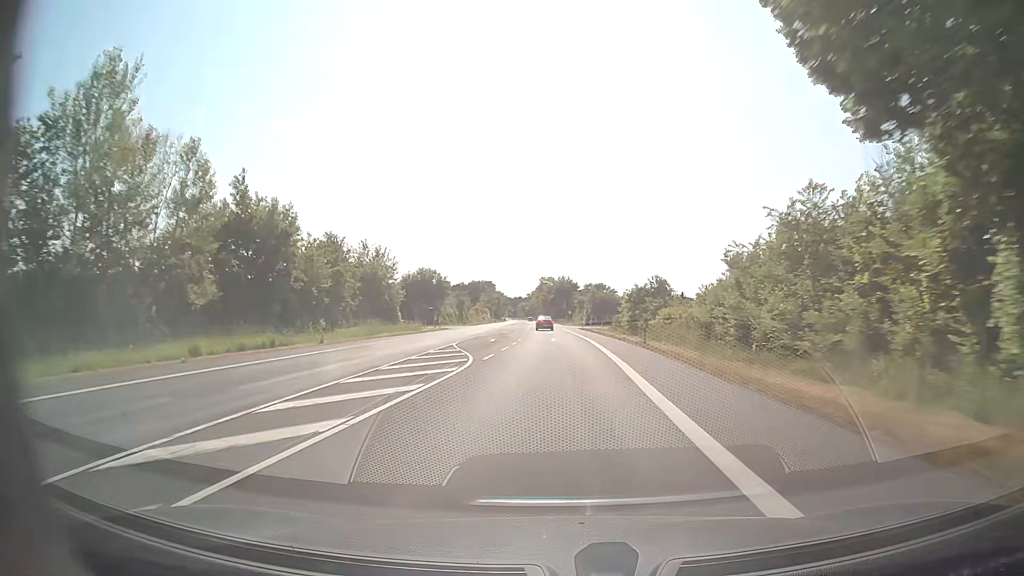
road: secondary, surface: asphalt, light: Day
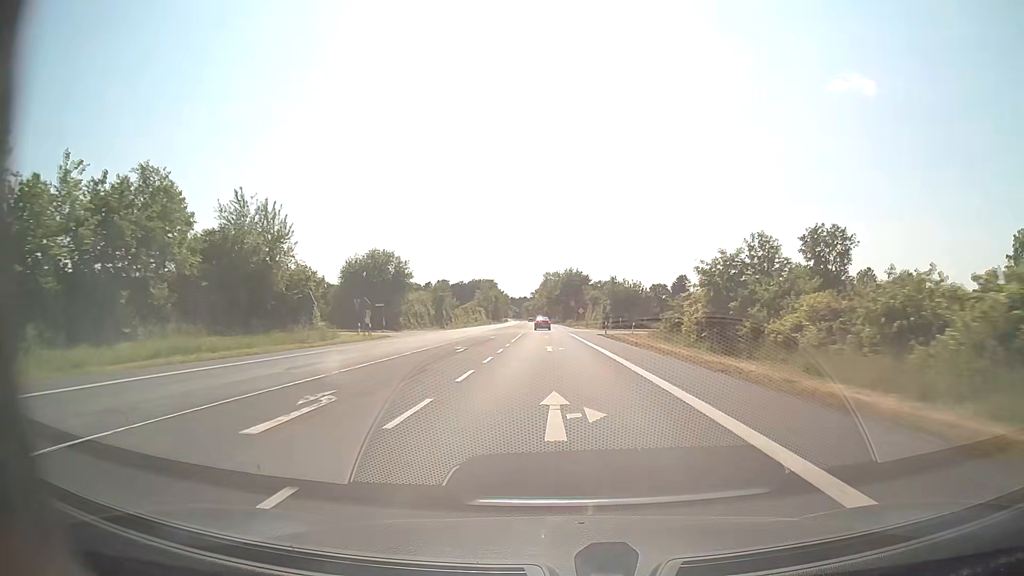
(-0.1, +31.5) m; -1°
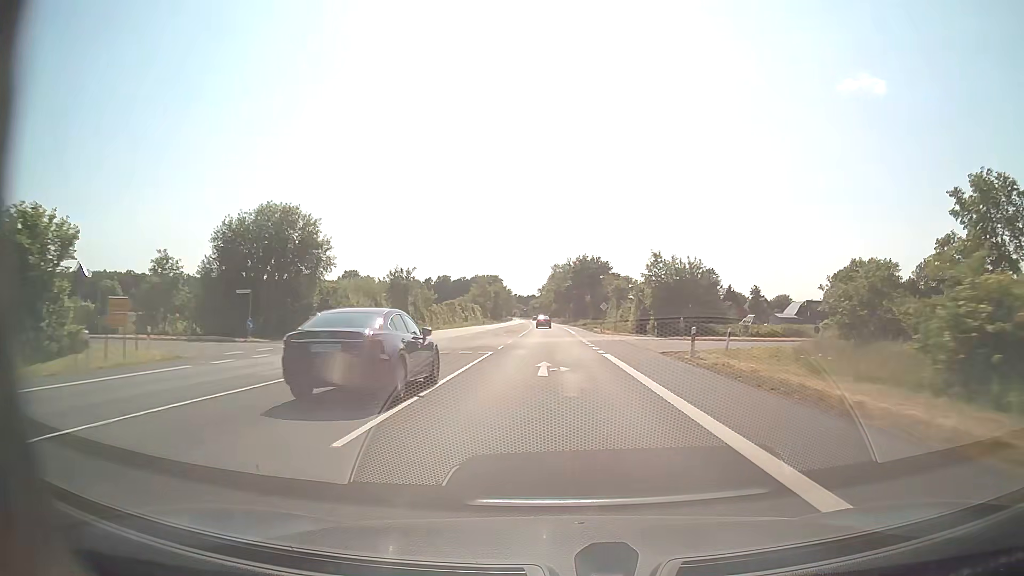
(-0.2, +31.6) m; -1°
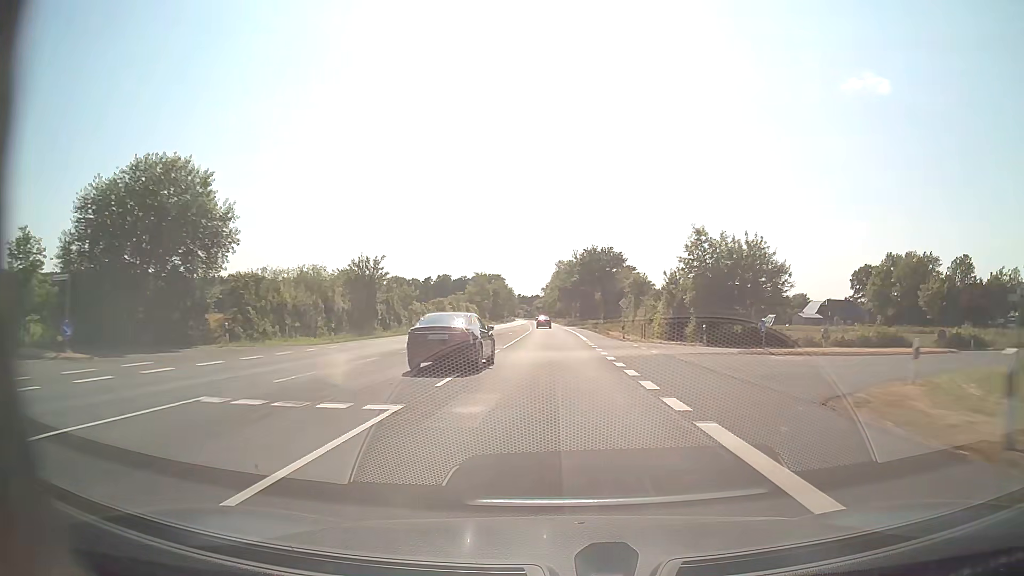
(0.0, +15.8) m; 0°
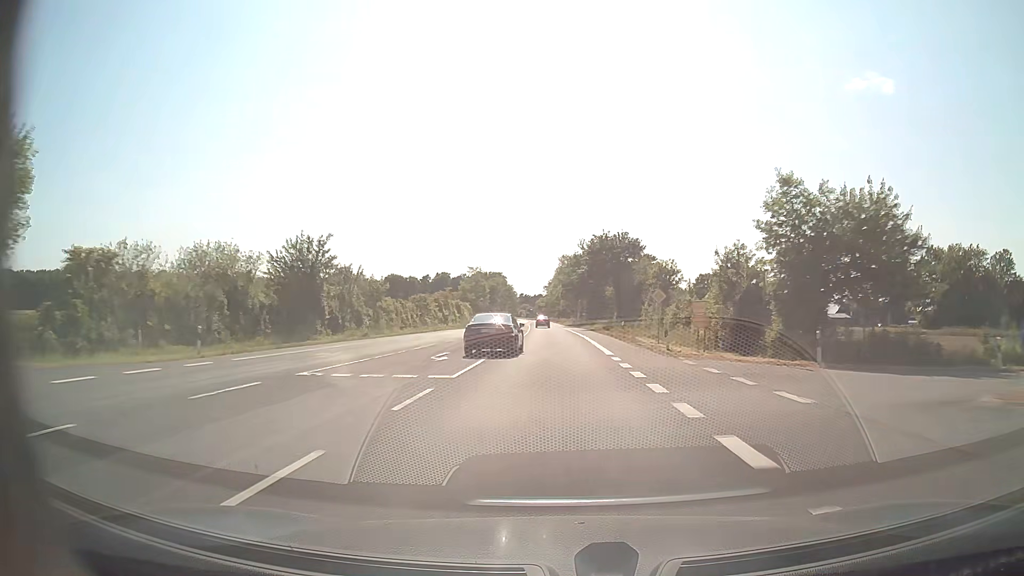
(0.0, +15.8) m; 0°
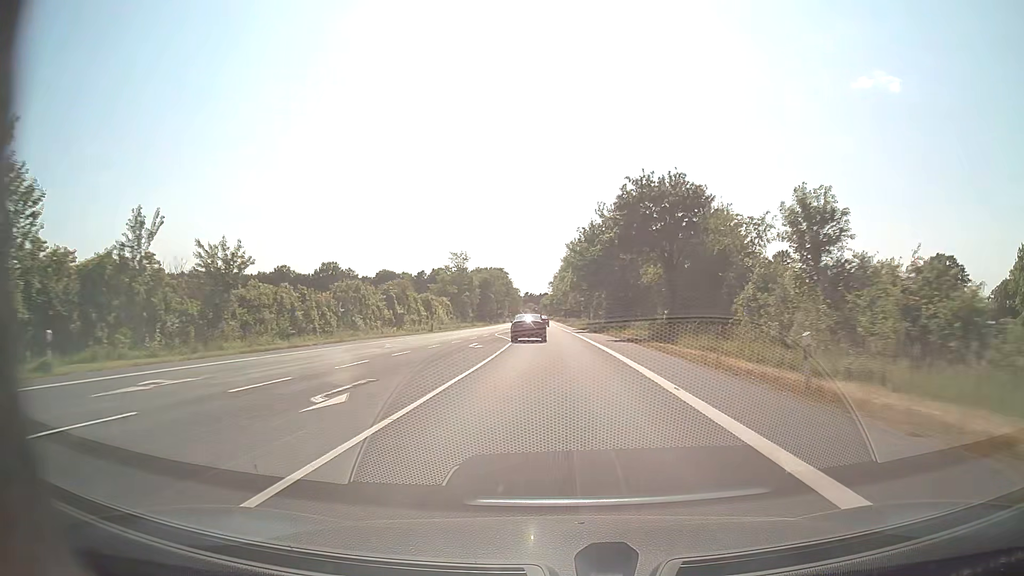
(-0.2, +31.6) m; -1°
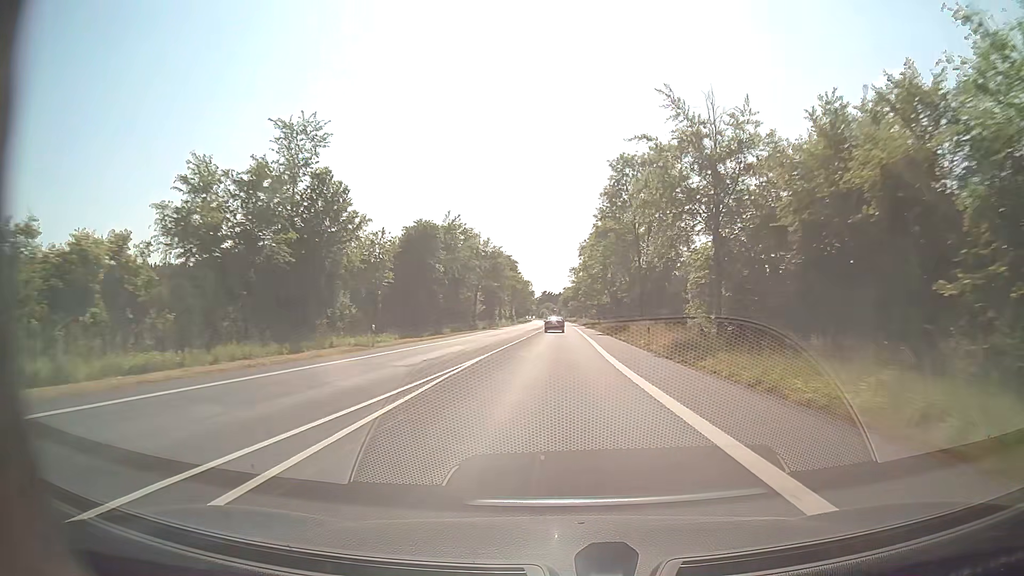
(-1.3, +79.0) m; -2°
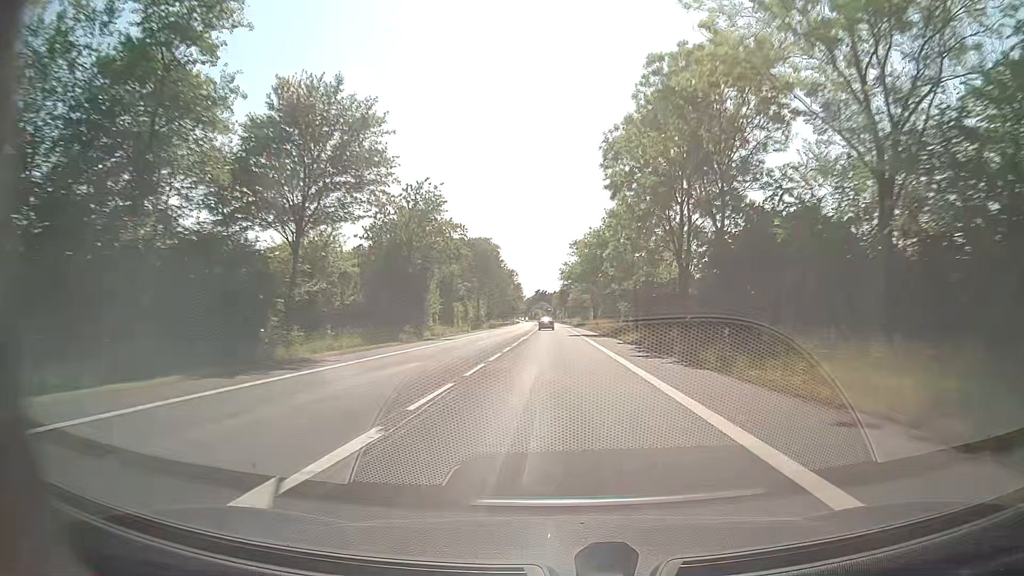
(+0.2, +63.3) m; +1°
(0, +10) (0, +20) (0, +30) (0, +40) (0, +50) (0, +60) (0, +70) (-1, +80) (-1, +90) (-1, +100) m
